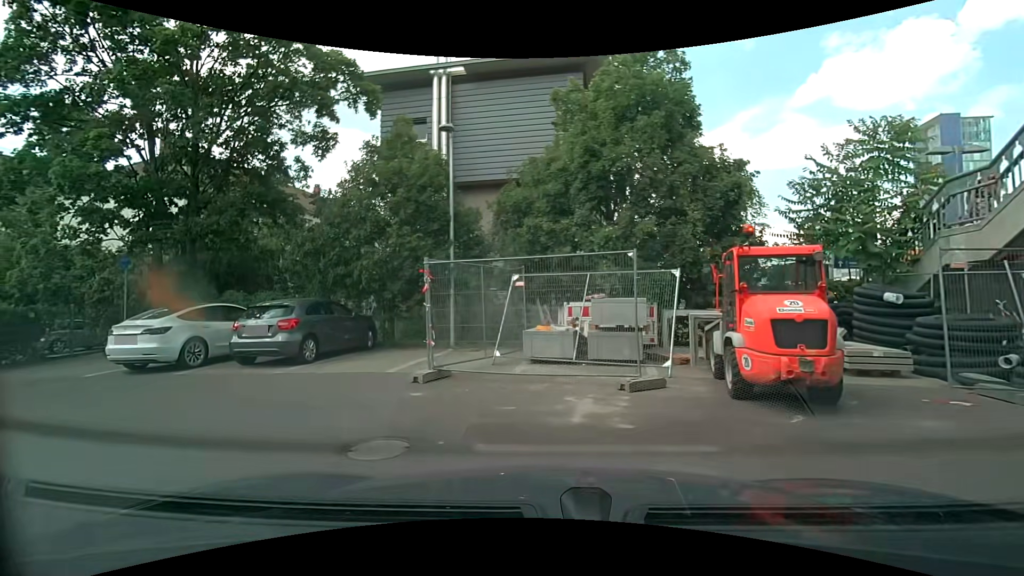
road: service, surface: asphalt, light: Day
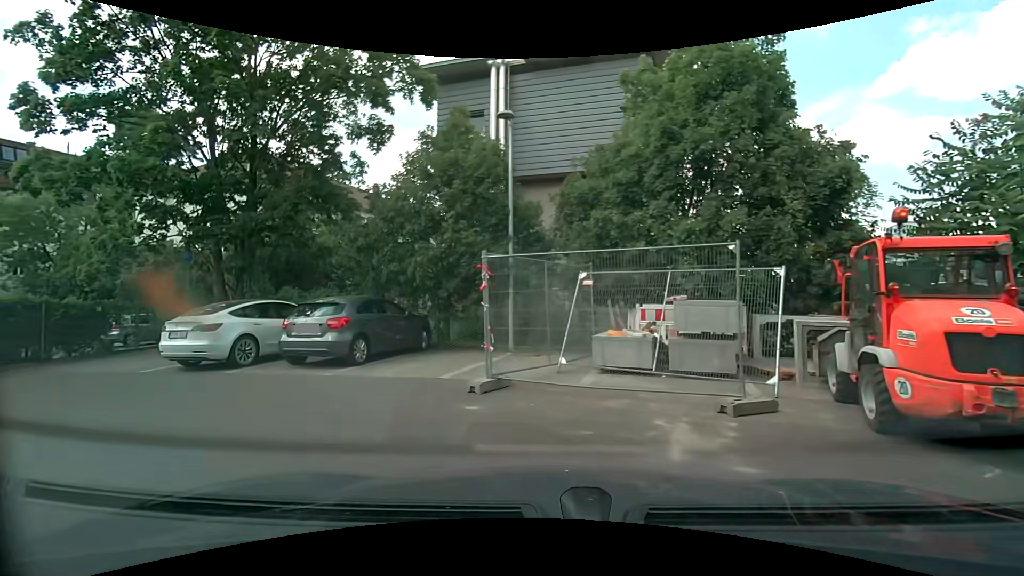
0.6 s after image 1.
(-0.1, +1.1) m; -7°
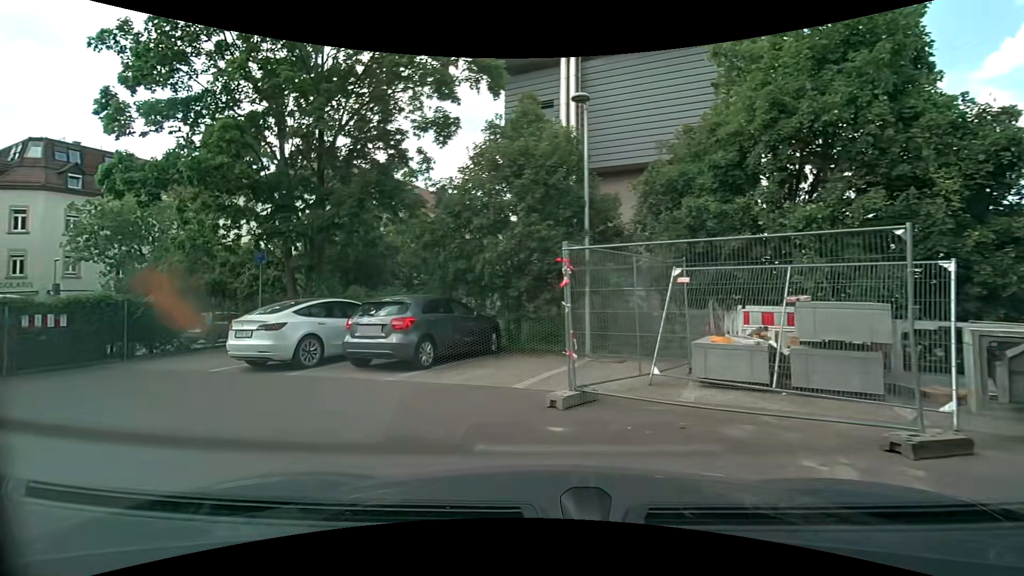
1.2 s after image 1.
(0.0, +1.1) m; -8°
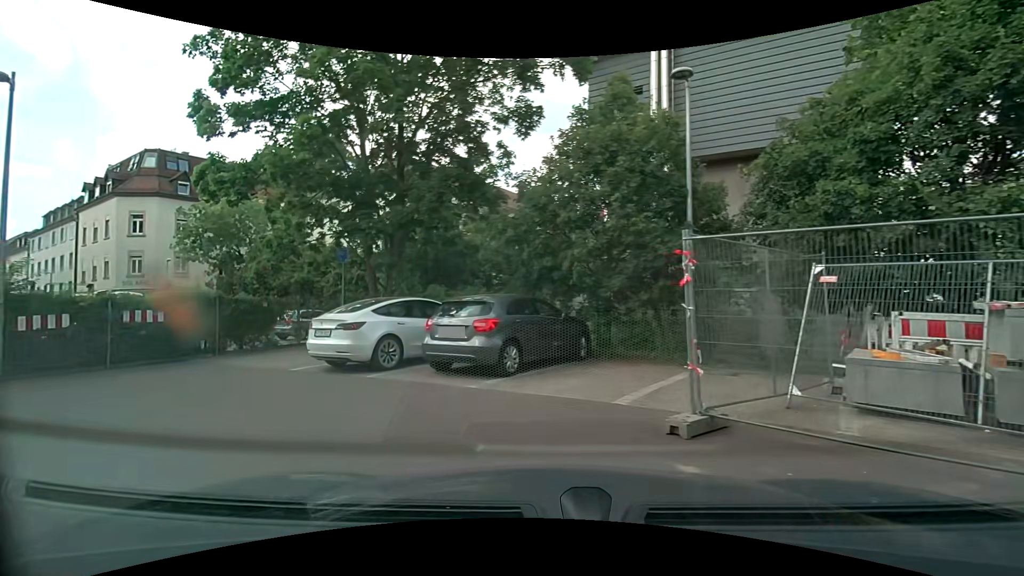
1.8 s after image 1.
(0.0, +1.0) m; -7°
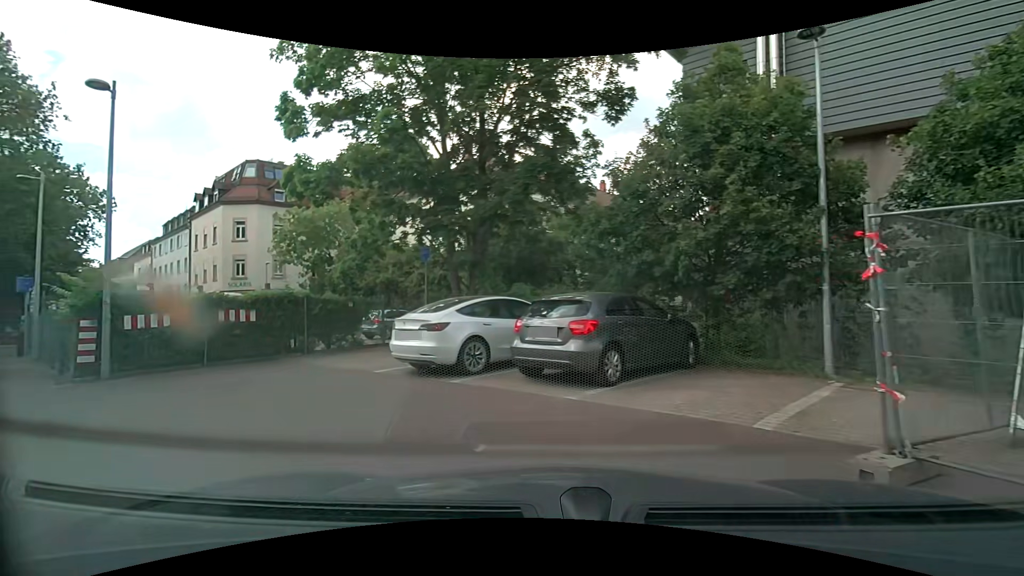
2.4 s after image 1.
(-0.1, +1.0) m; -9°
